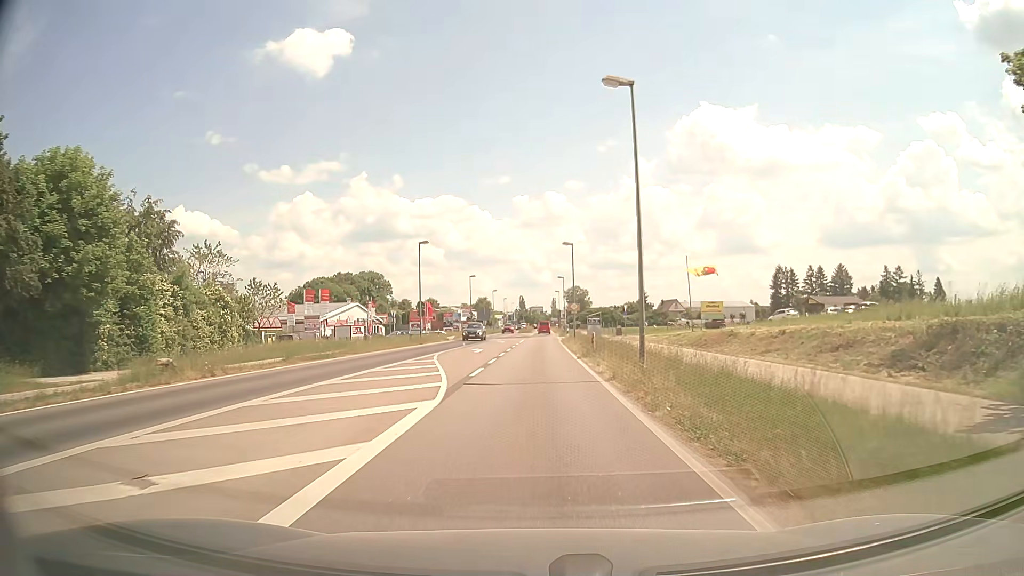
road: tertiary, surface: asphalt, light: Day
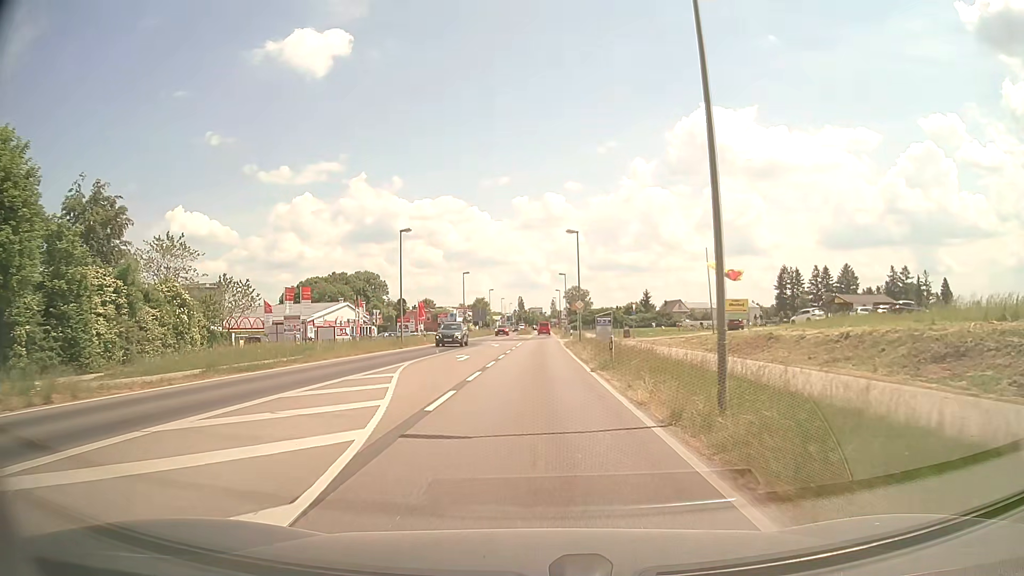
(0.0, +7.1) m; 0°
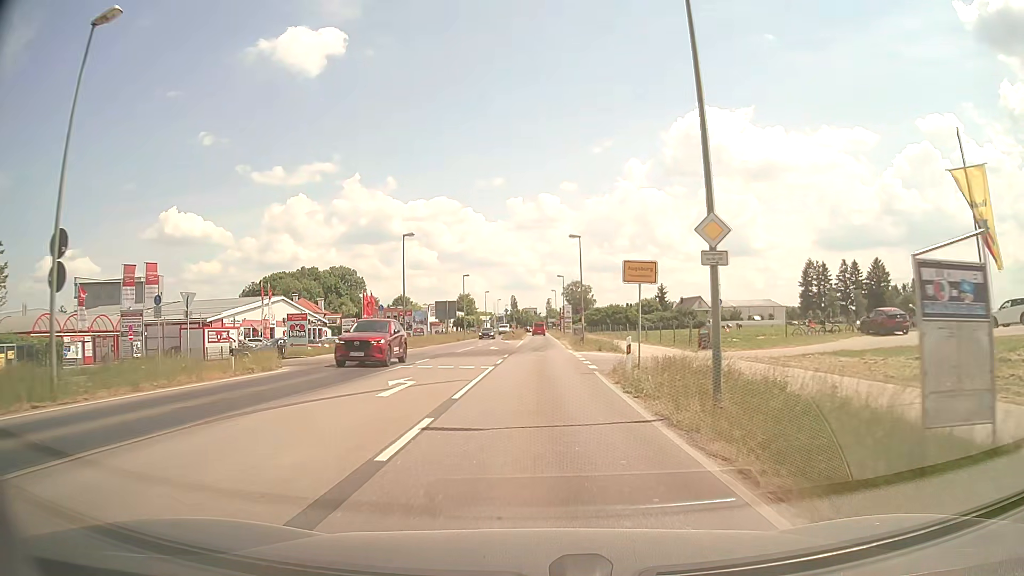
(0.0, +33.9) m; 0°
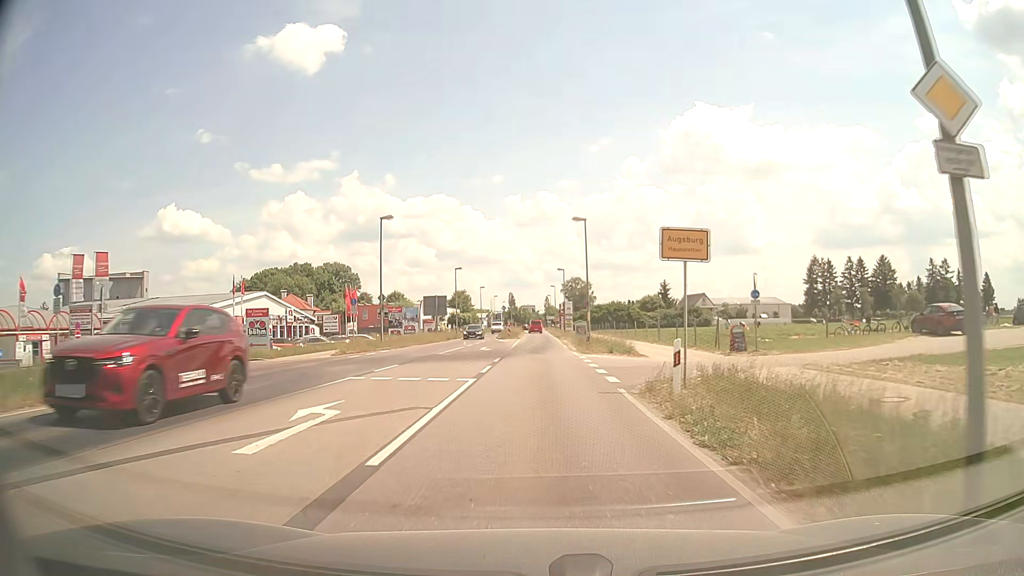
(0.0, +6.4) m; 0°
